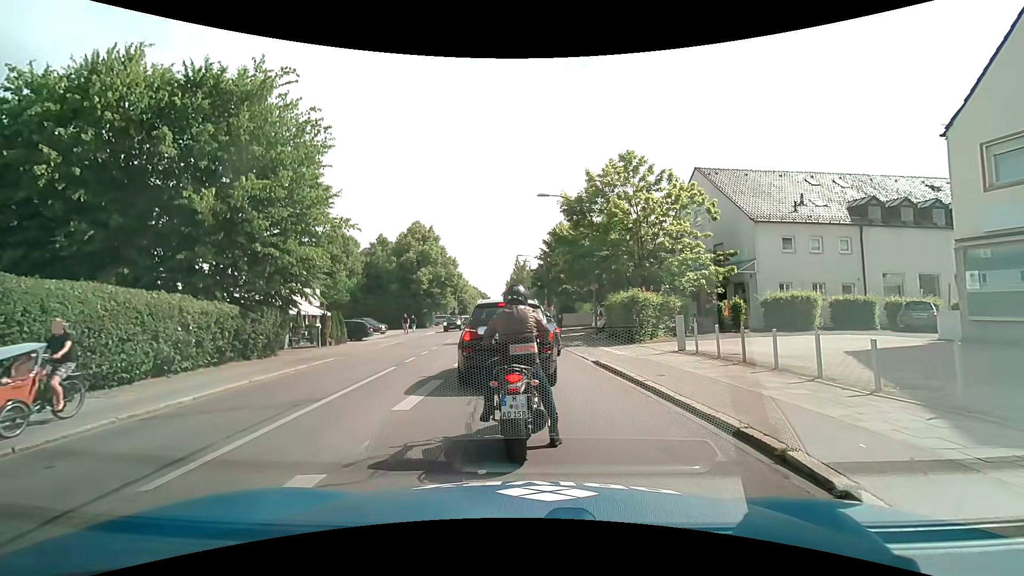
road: secondary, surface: asphalt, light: Day
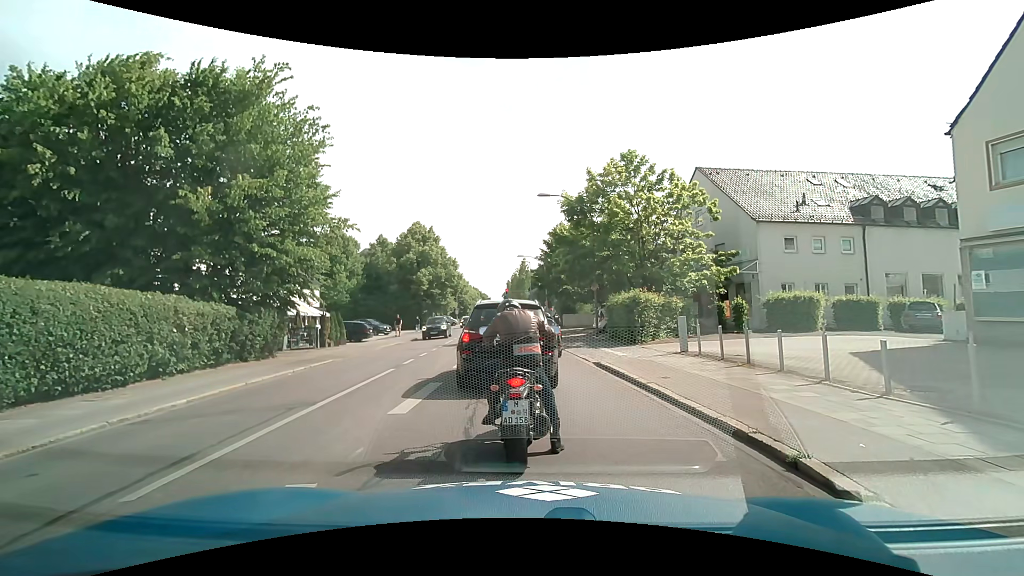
(0.0, +0.3) m; 0°
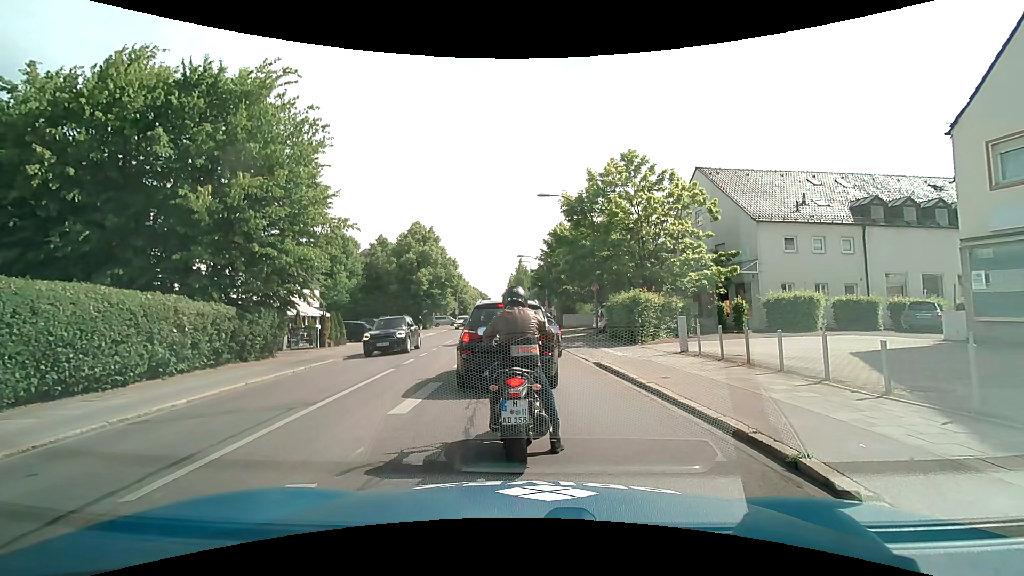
(0.0, 0.0) m; 0°
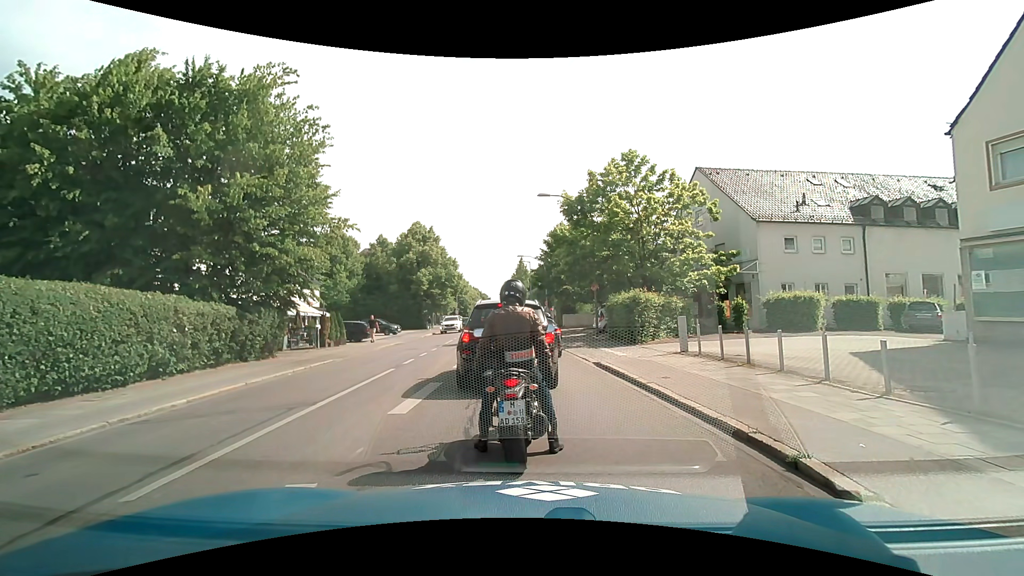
(0.0, 0.0) m; 0°
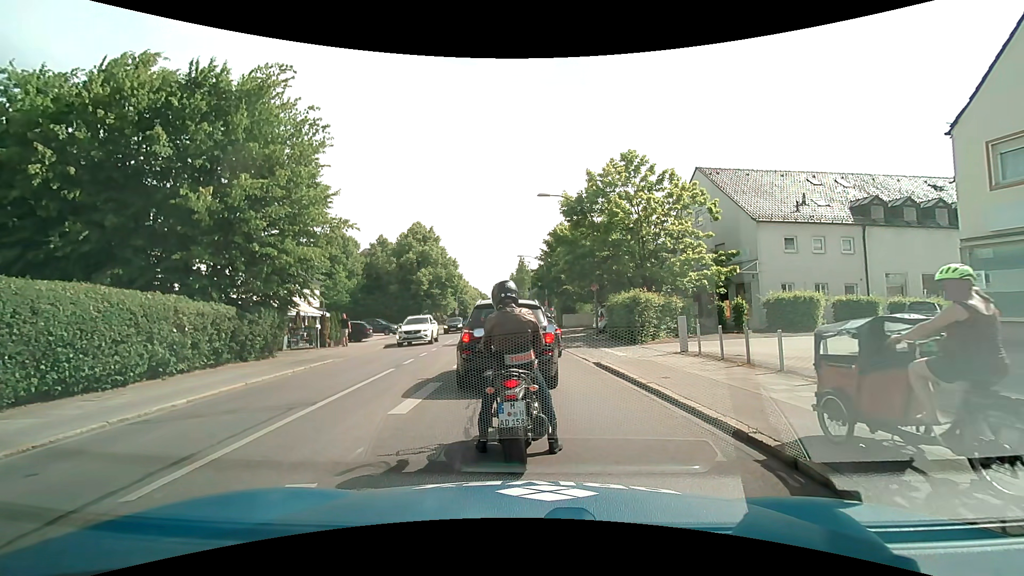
(0.0, 0.0) m; 0°
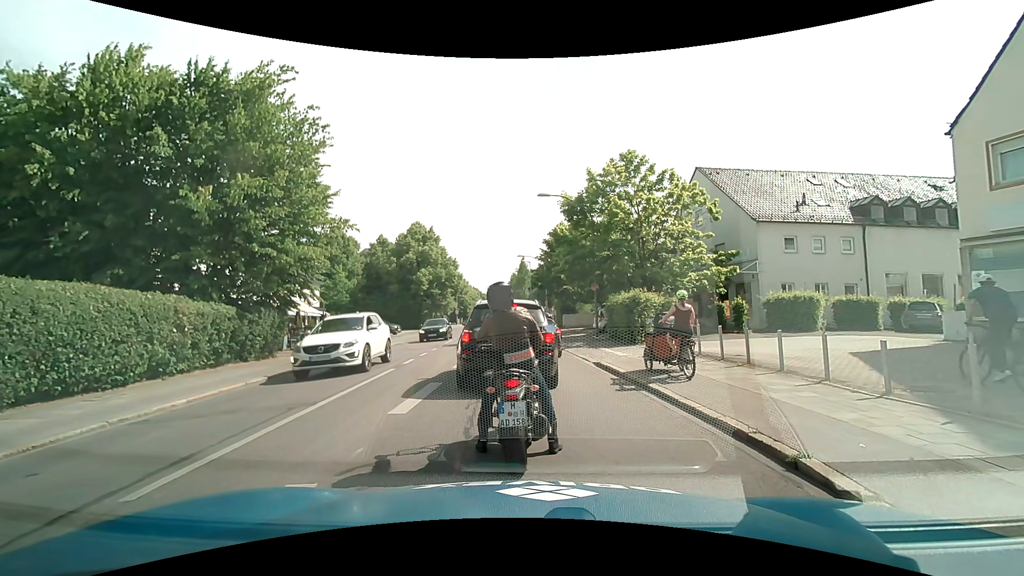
(0.0, 0.0) m; 0°
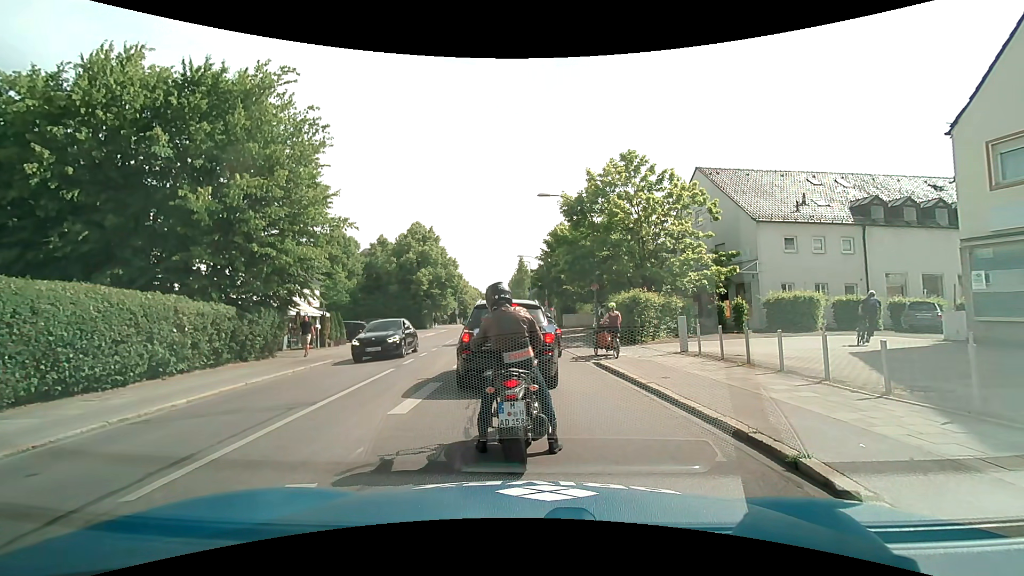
(0.0, 0.0) m; 0°
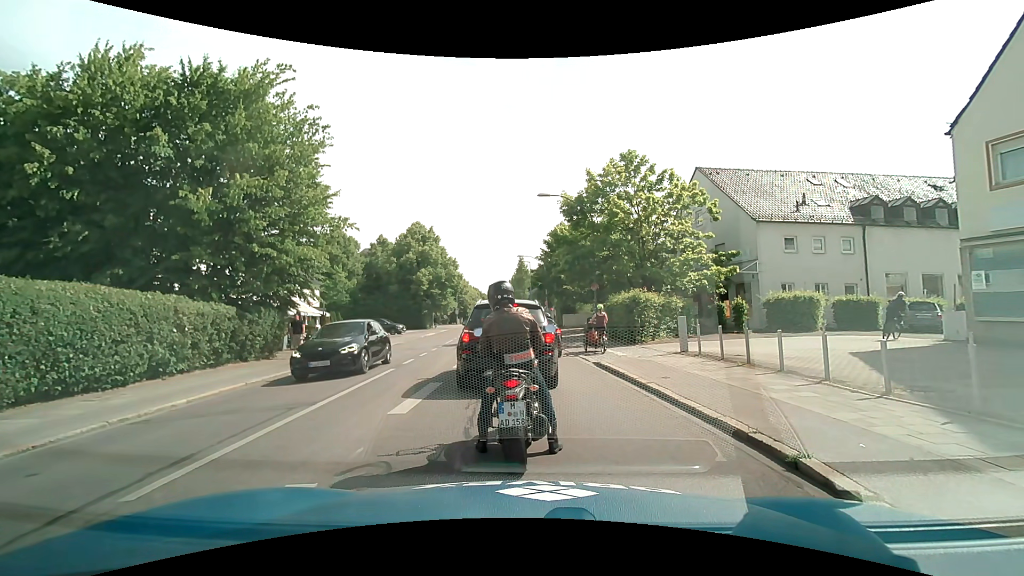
(0.0, 0.0) m; 0°
